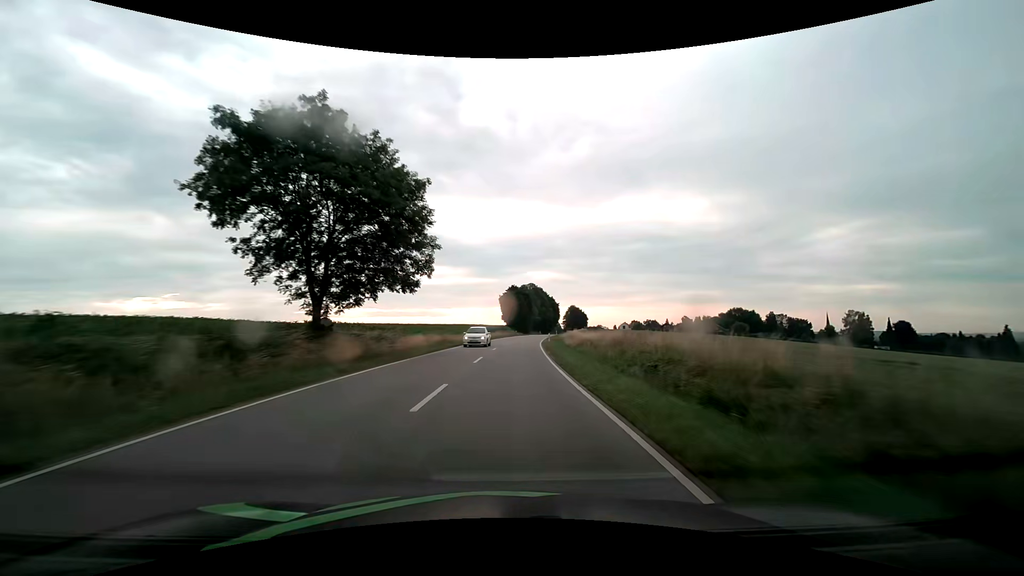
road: secondary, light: Day
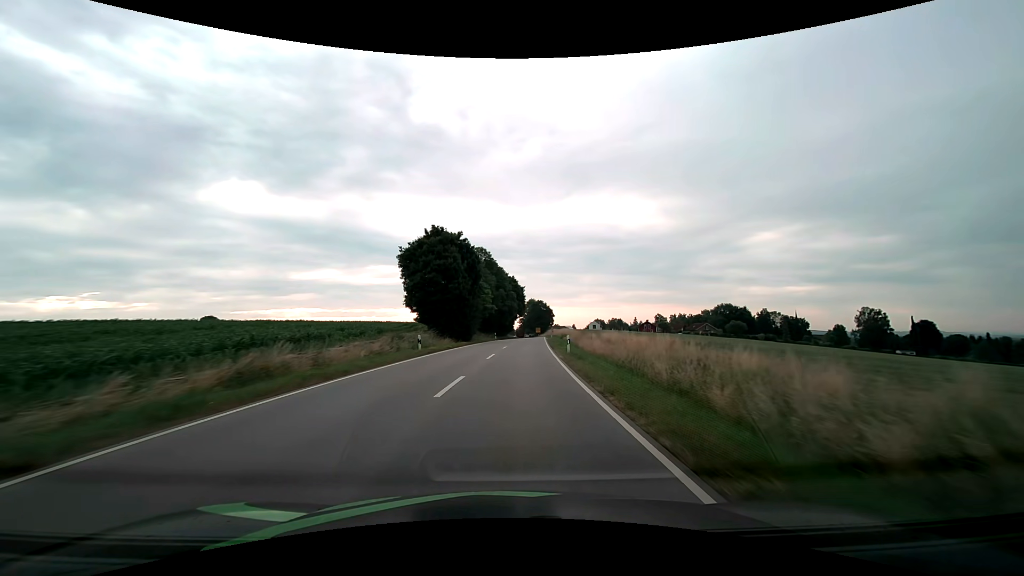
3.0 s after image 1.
(+3.4, +70.2) m; +6°
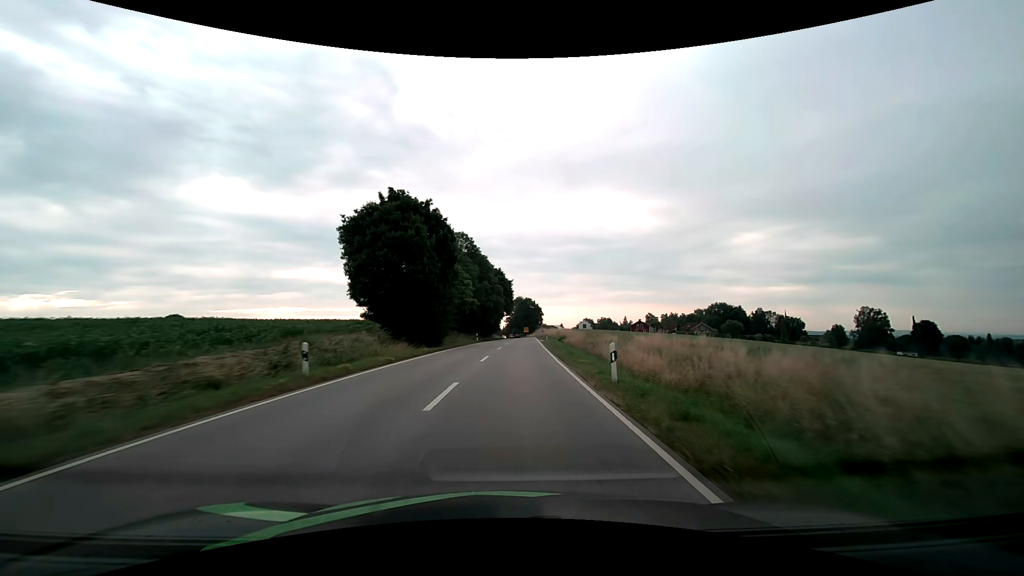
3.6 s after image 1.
(+0.2, +13.5) m; +2°
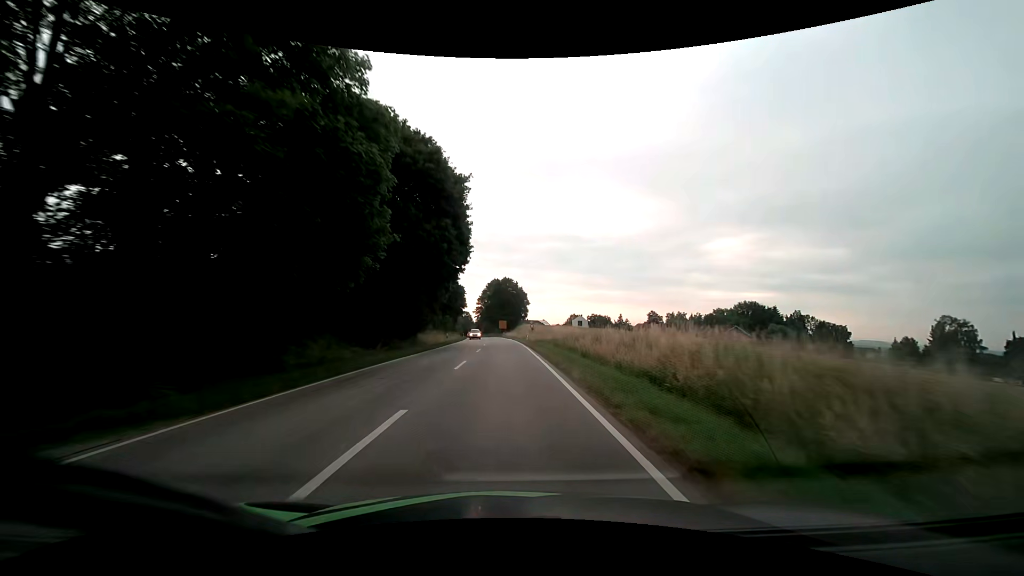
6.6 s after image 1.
(+2.4, +63.7) m; +3°
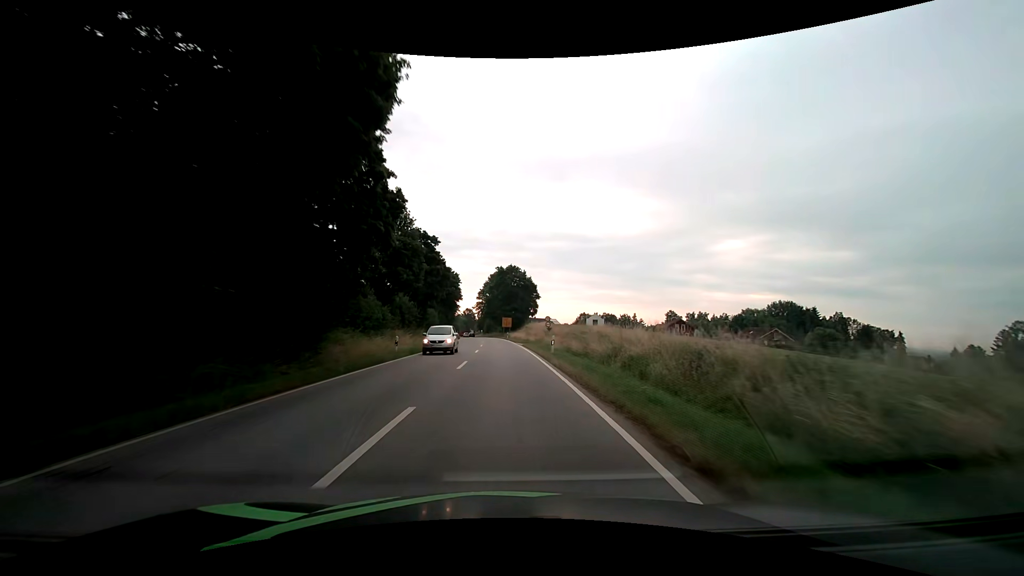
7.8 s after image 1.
(-0.1, +23.7) m; 0°
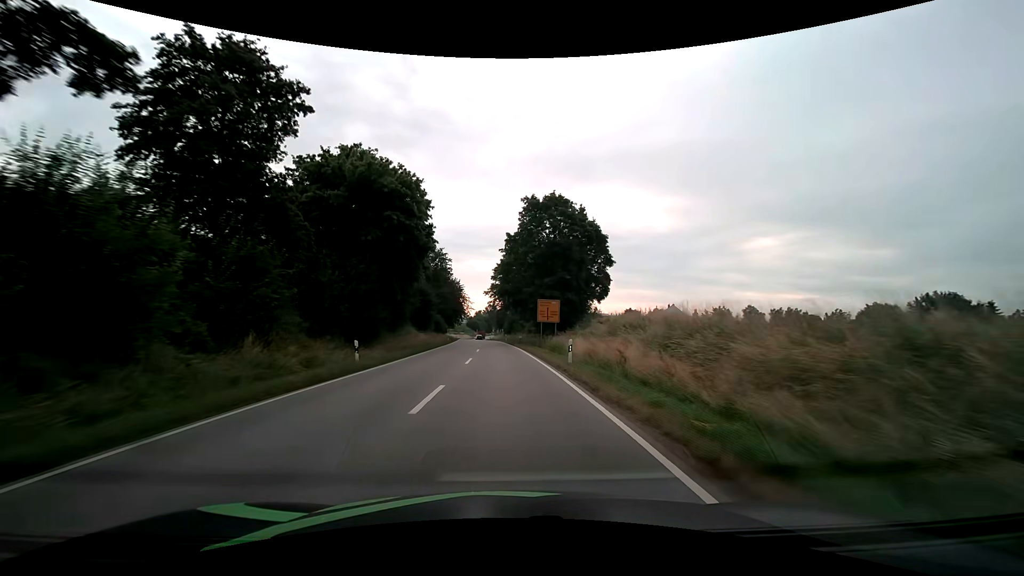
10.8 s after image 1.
(-1.4, +56.6) m; -3°
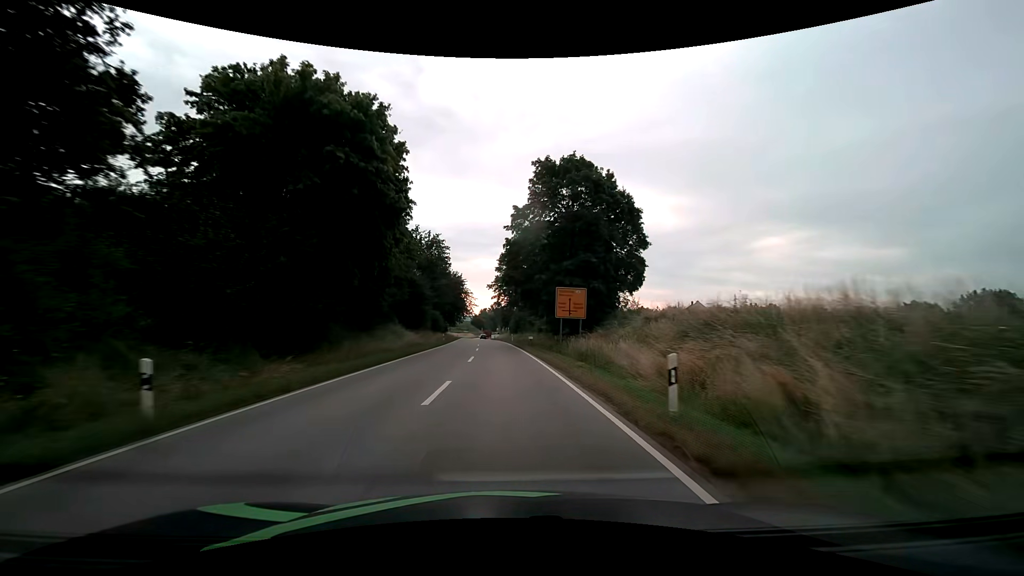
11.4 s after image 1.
(-0.1, +11.1) m; 0°
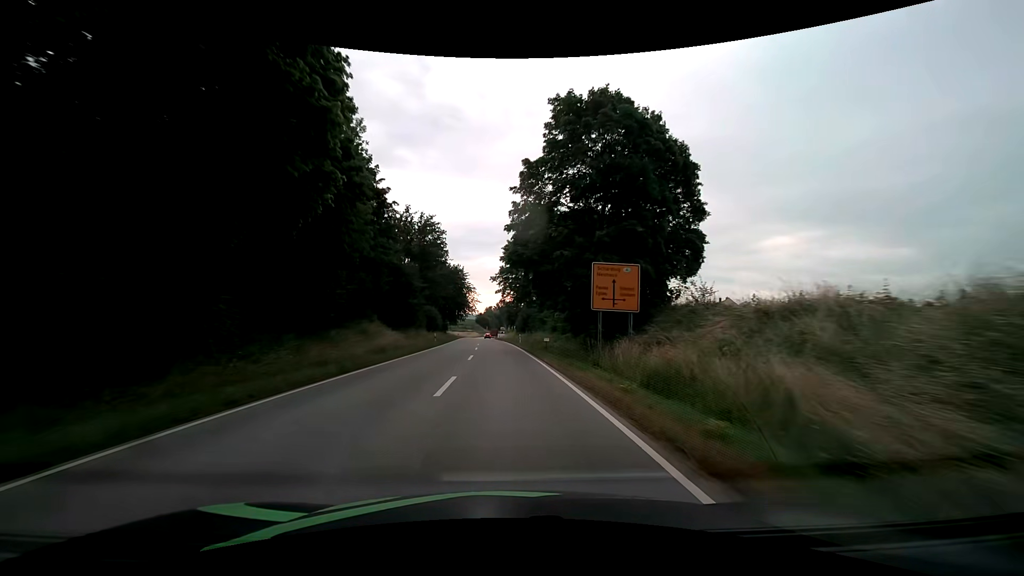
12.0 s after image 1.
(-0.1, +11.0) m; -1°
(0, +10) (0, +20) (-1, +30) (-1, +40) (-2, +50) (-2, +60) (-3, +70) (-3, +80) (-4, +90) (-4, +100) m
